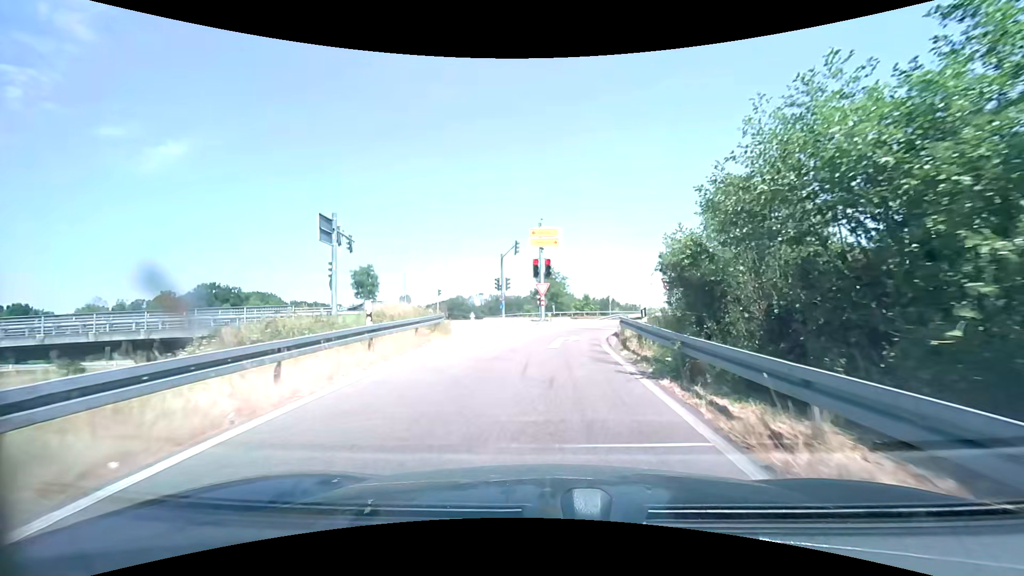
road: trunk_link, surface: asphalt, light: Day
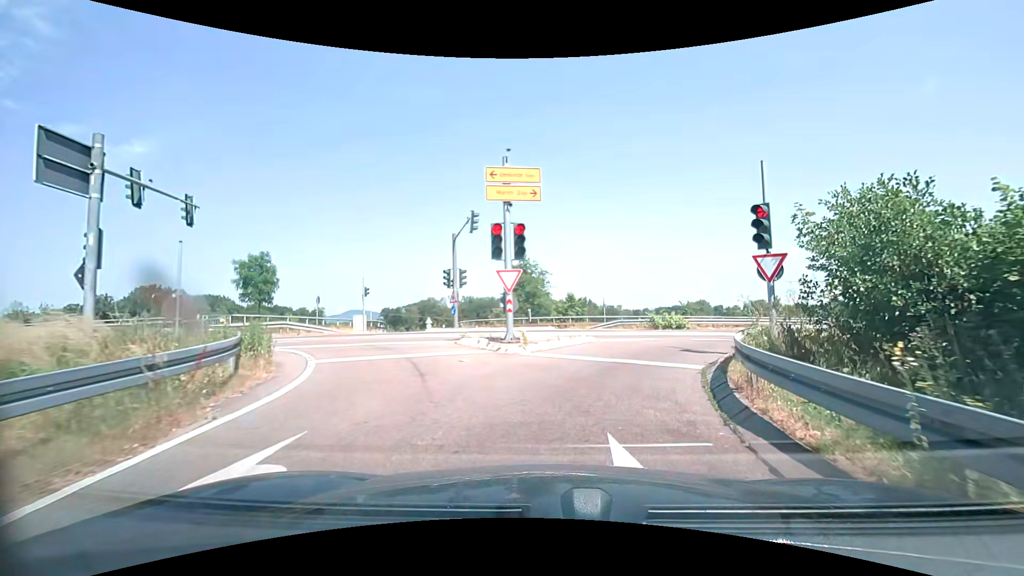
(+0.1, +13.3) m; +4°
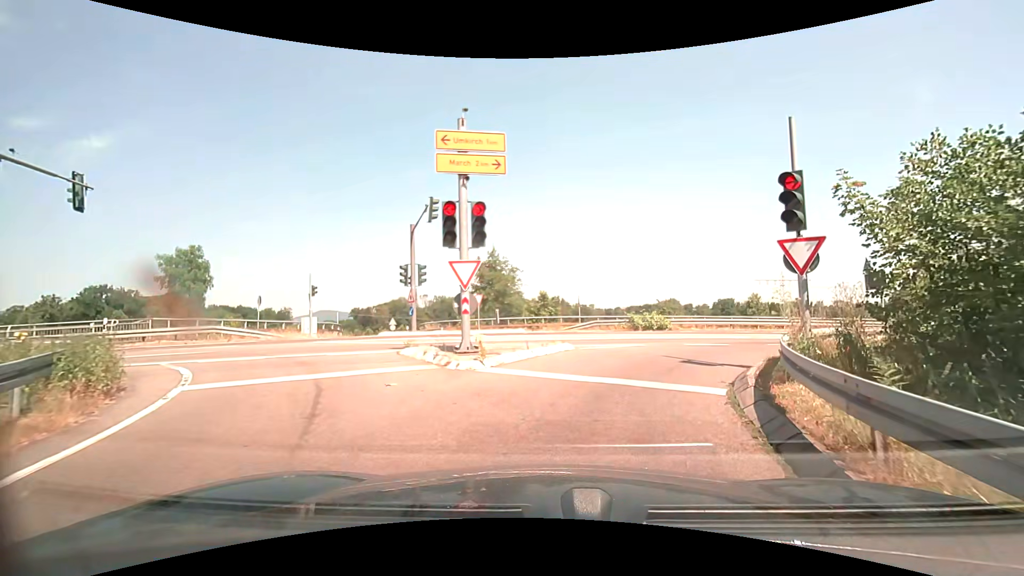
(0.0, +3.0) m; +3°
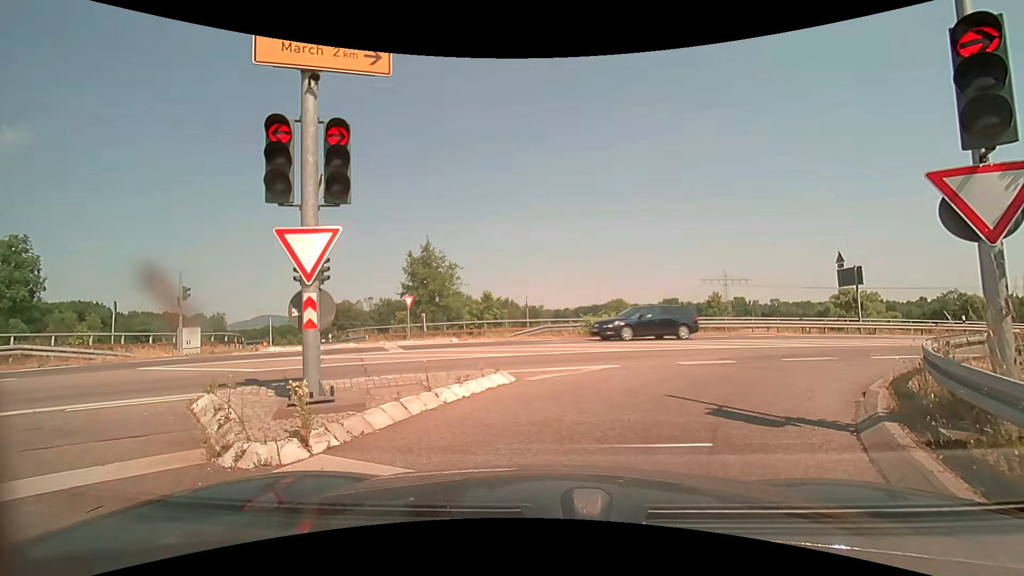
(+0.2, +5.0) m; +5°
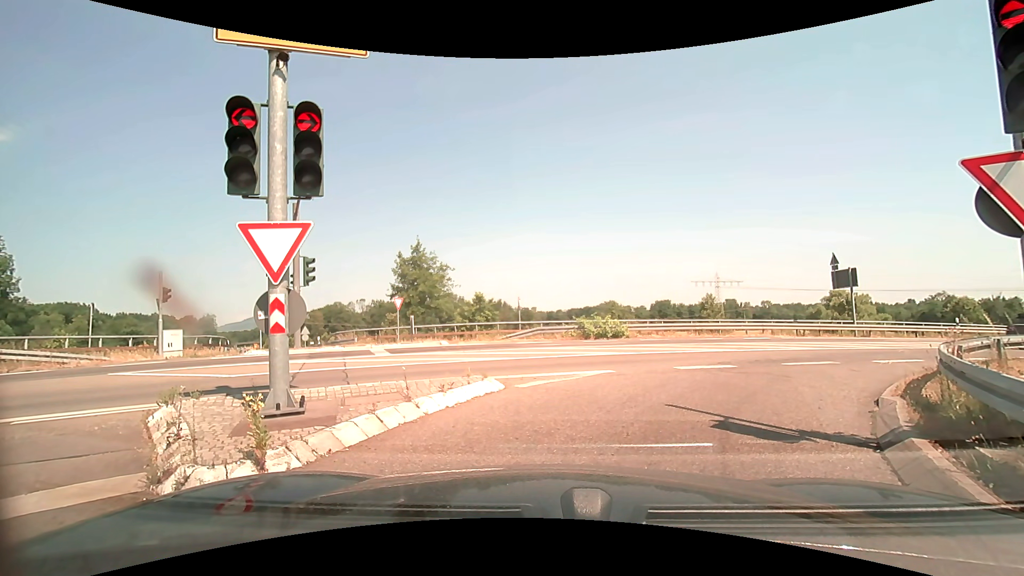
(0.0, +0.6) m; 0°
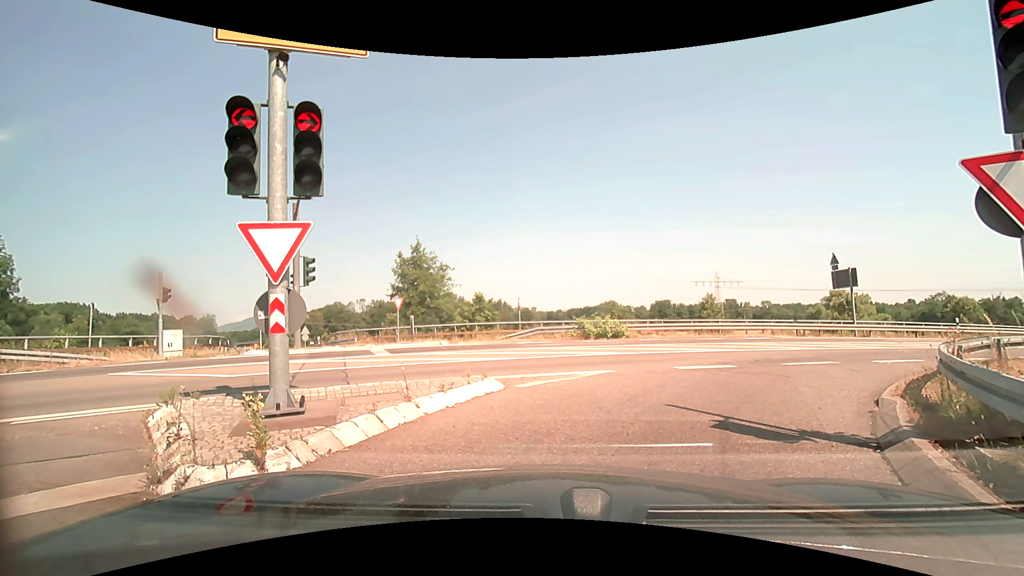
(0.0, 0.0) m; 0°
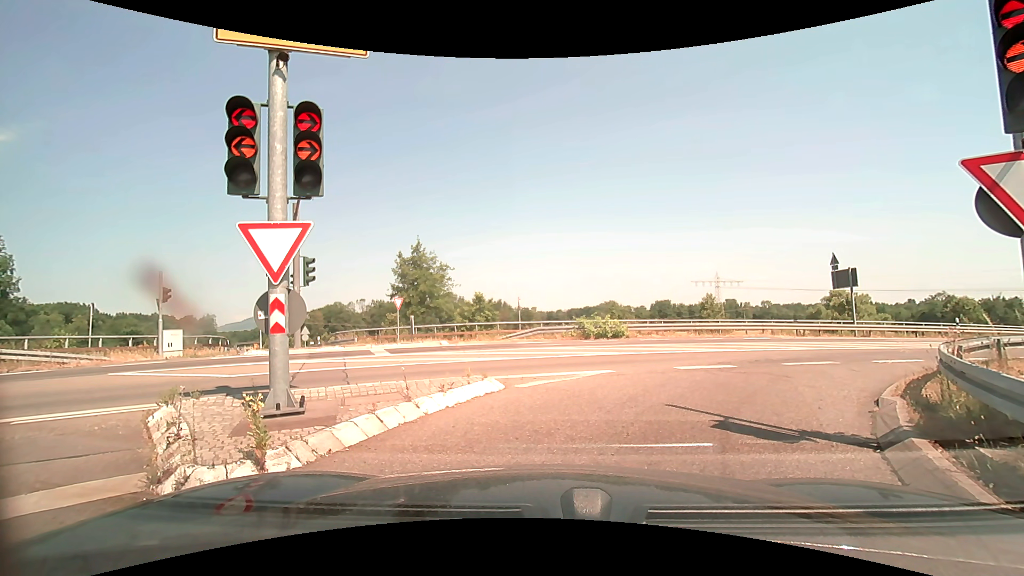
(0.0, 0.0) m; 0°
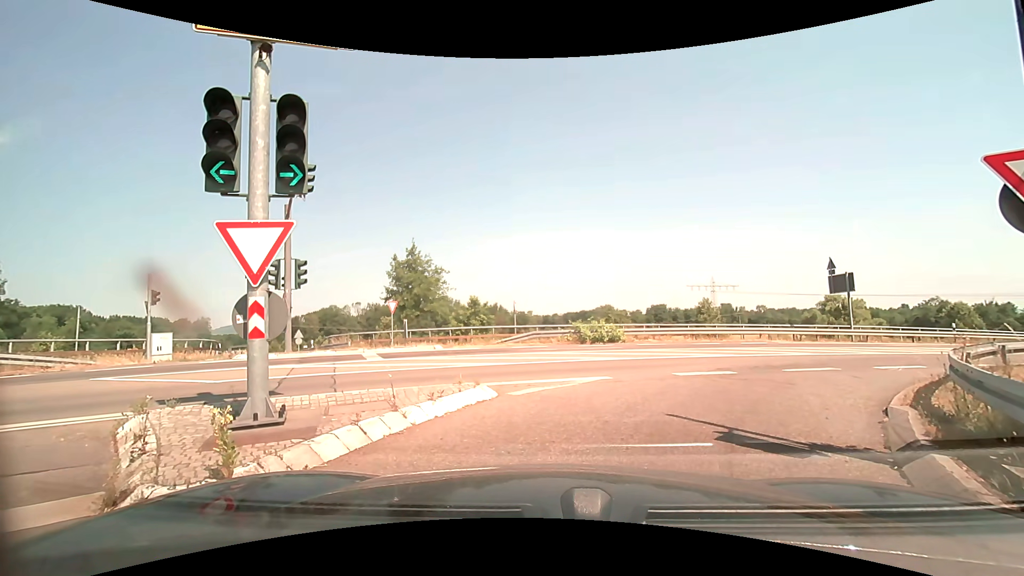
(0.0, +0.4) m; 0°
